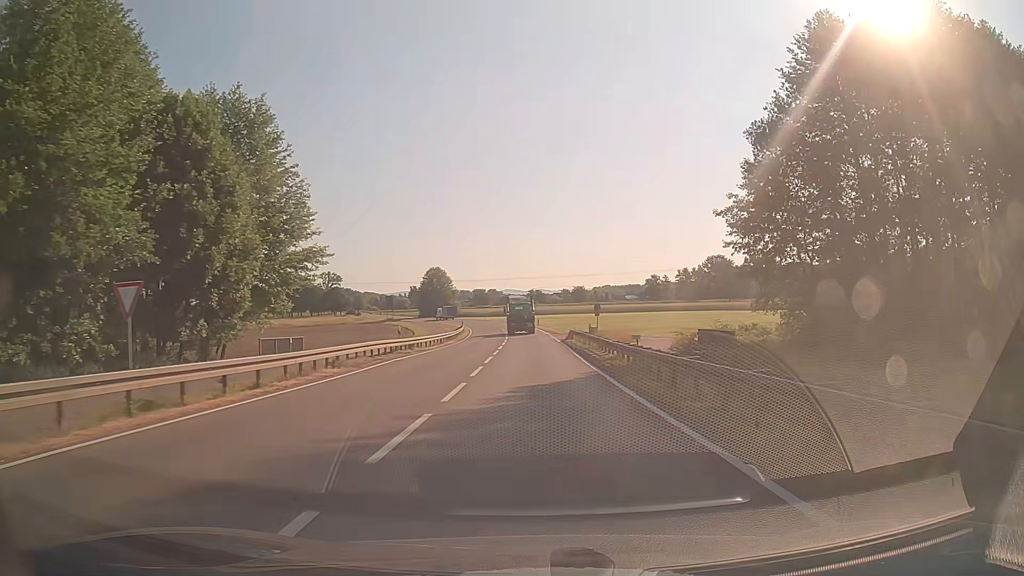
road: secondary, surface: asphalt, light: Day
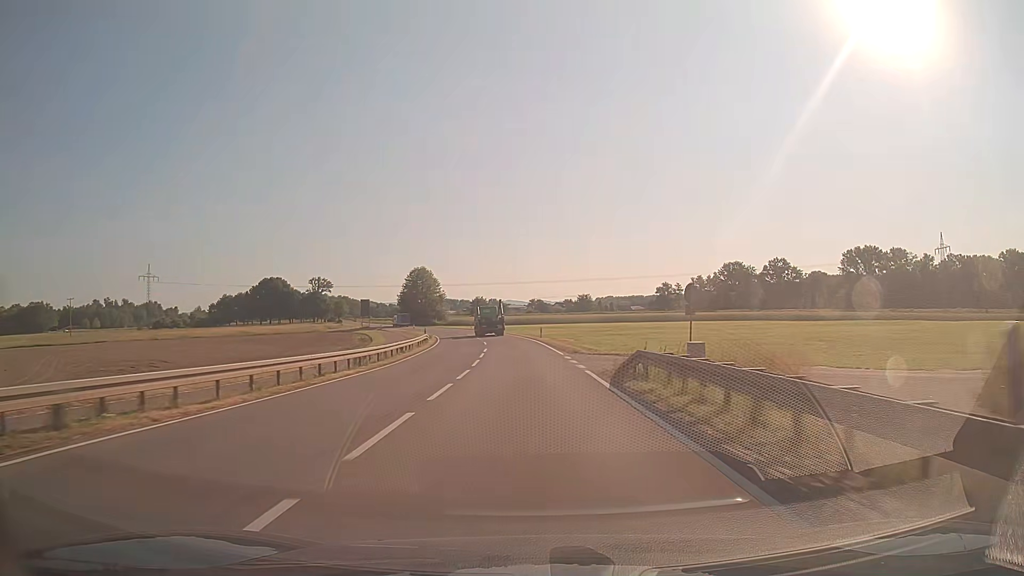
(0.0, +29.9) m; 0°
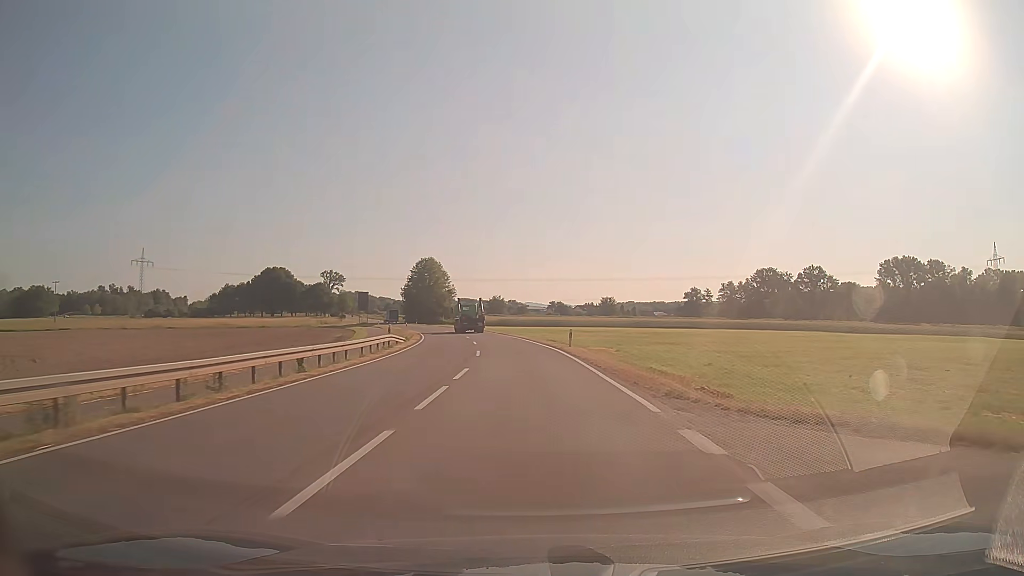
(-0.3, +20.5) m; -2°
(0, +10) (0, +20) (-1, +30) (-2, +40) (-3, +50) (-4, +60) (-6, +70) (-8, +79) (-11, +89) (-14, +99) m
